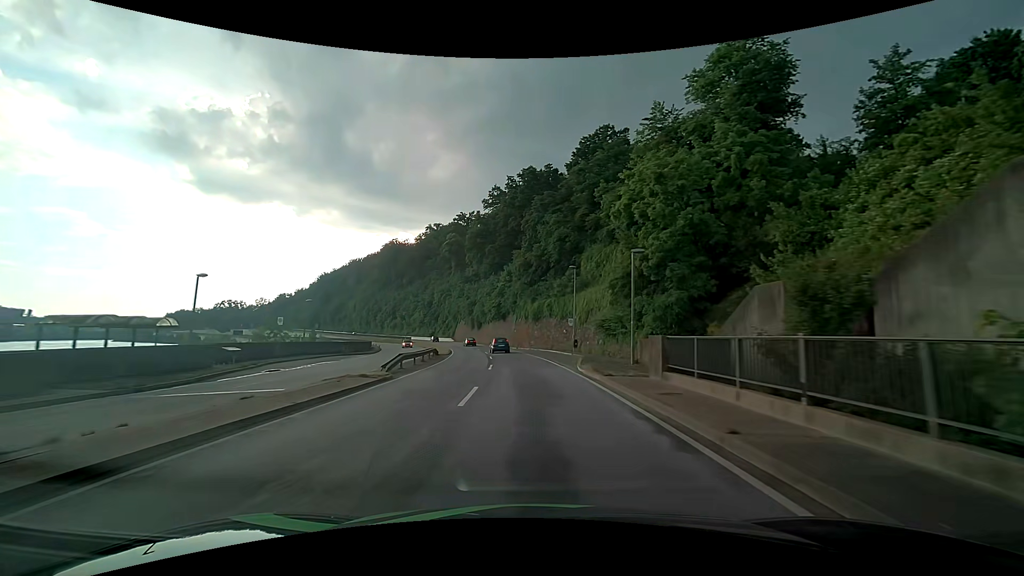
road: primary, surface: asphalt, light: Day
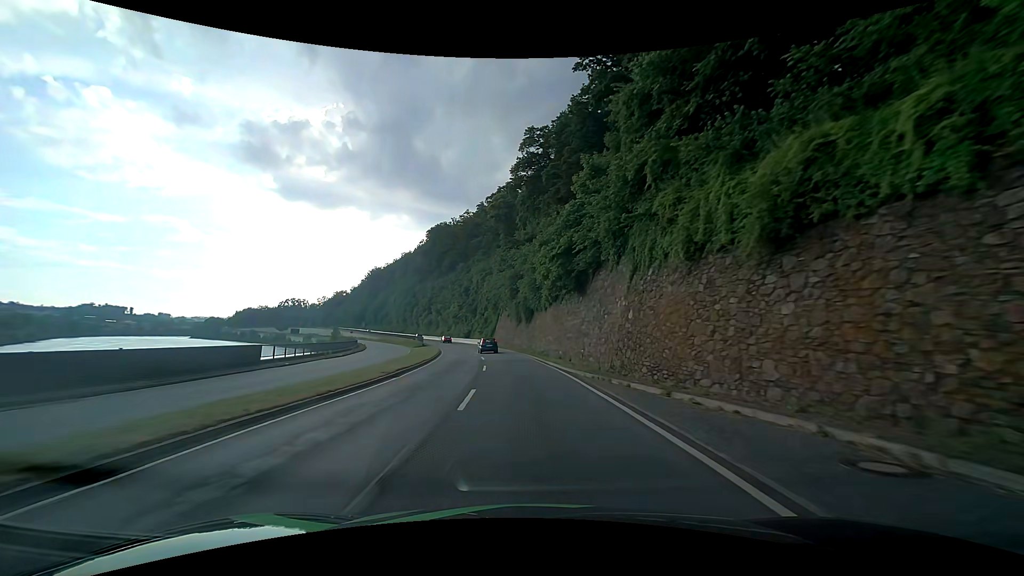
(-3.1, +49.5) m; -8°
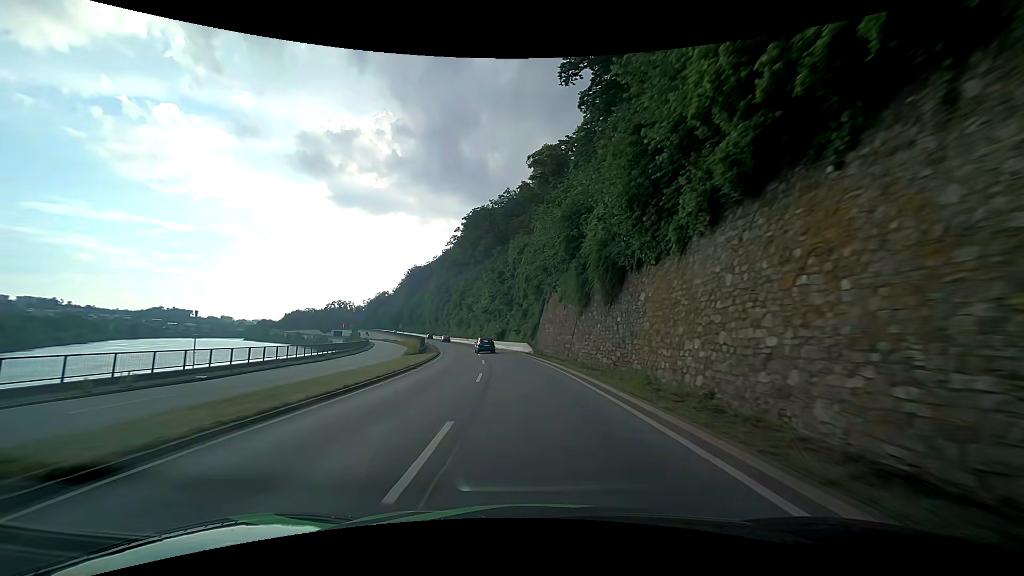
(-1.5, +30.0) m; -6°
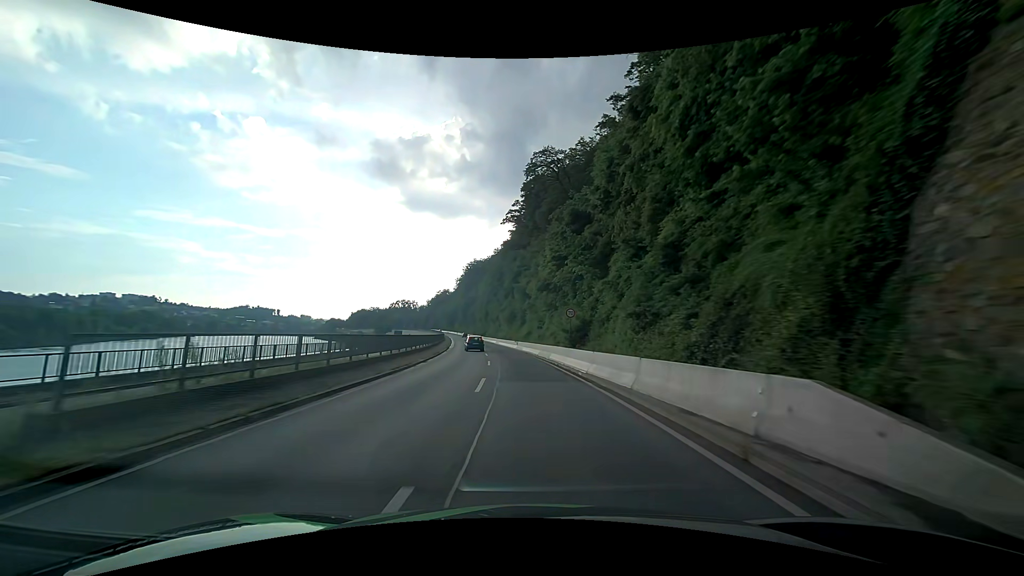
(-2.8, +39.9) m; -8°
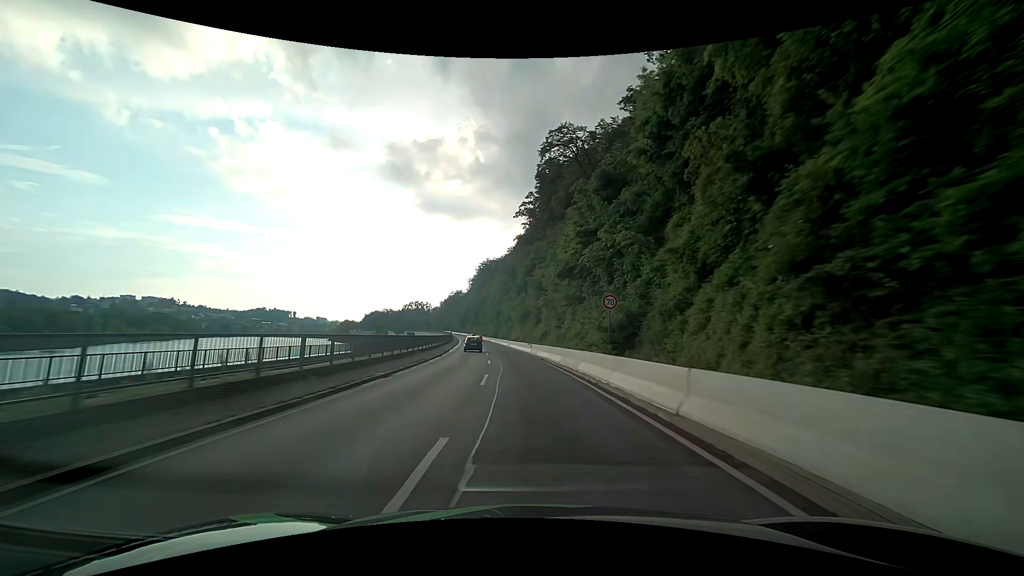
(-0.2, +10.0) m; -2°
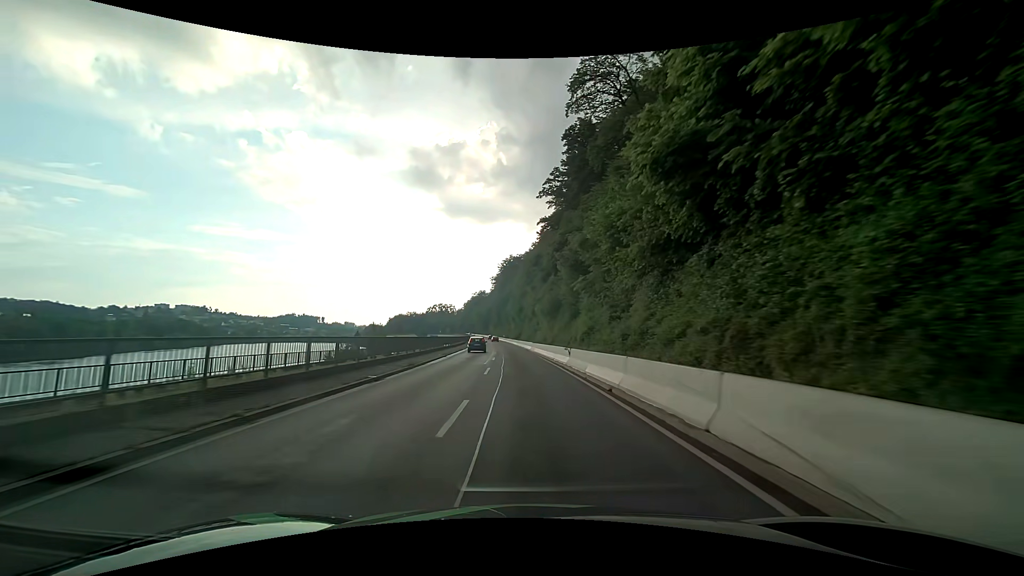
(-0.5, +19.8) m; -3°
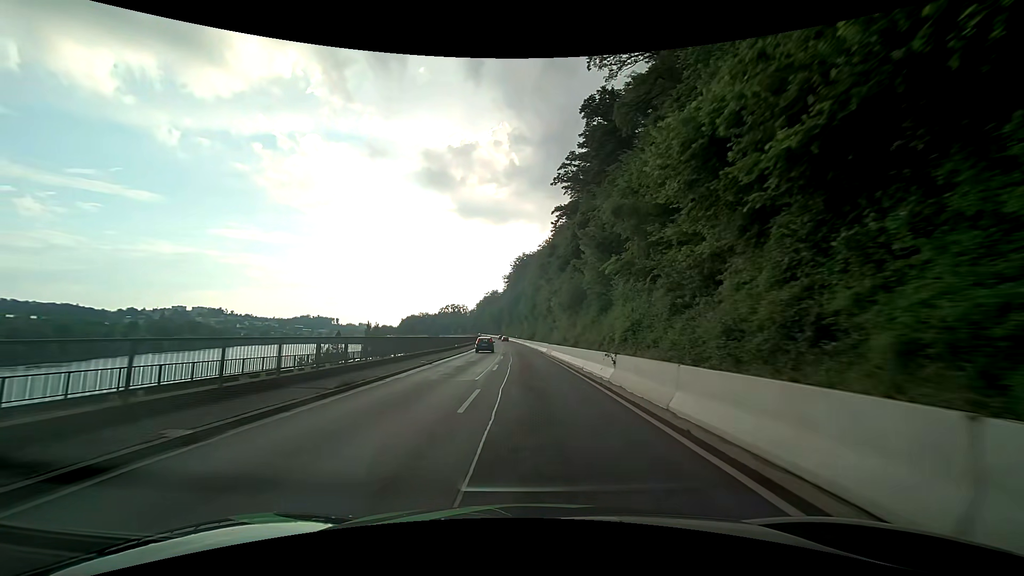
(-0.1, +9.9) m; -2°
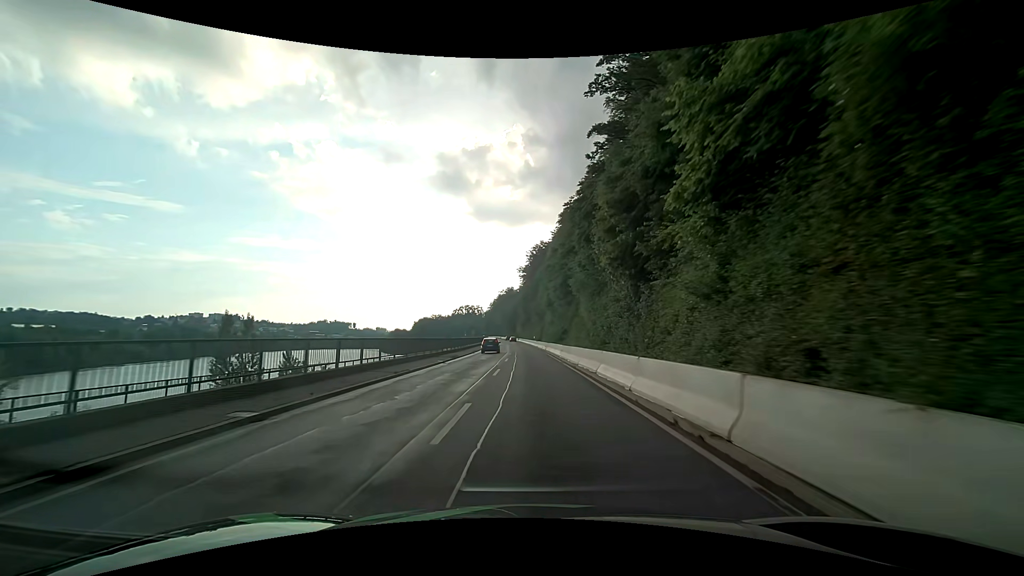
(-1.0, +38.9) m; -3°
(0, +10) (0, +20) (0, +30) (0, +40) (-1, +50) (-1, +60) (-1, +70) (-1, +80) (-2, +90) (-2, +100) m
